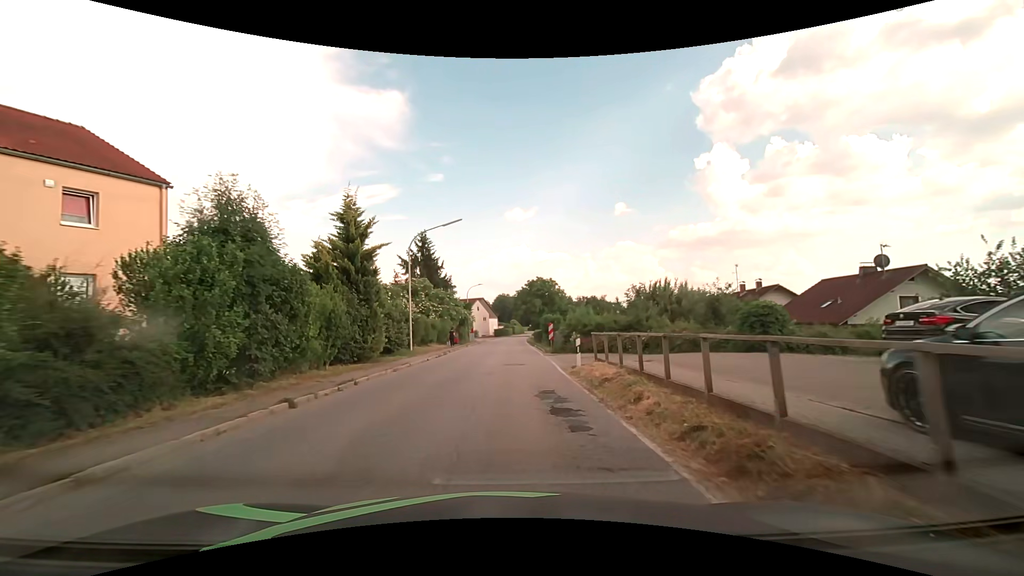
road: secondary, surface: asphalt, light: Day
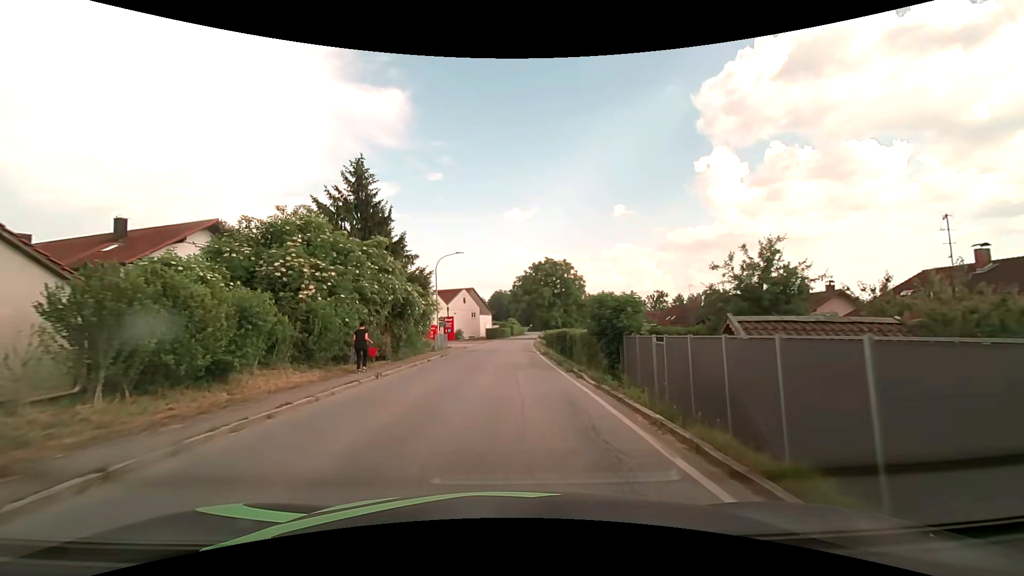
(+0.2, +29.3) m; +1°
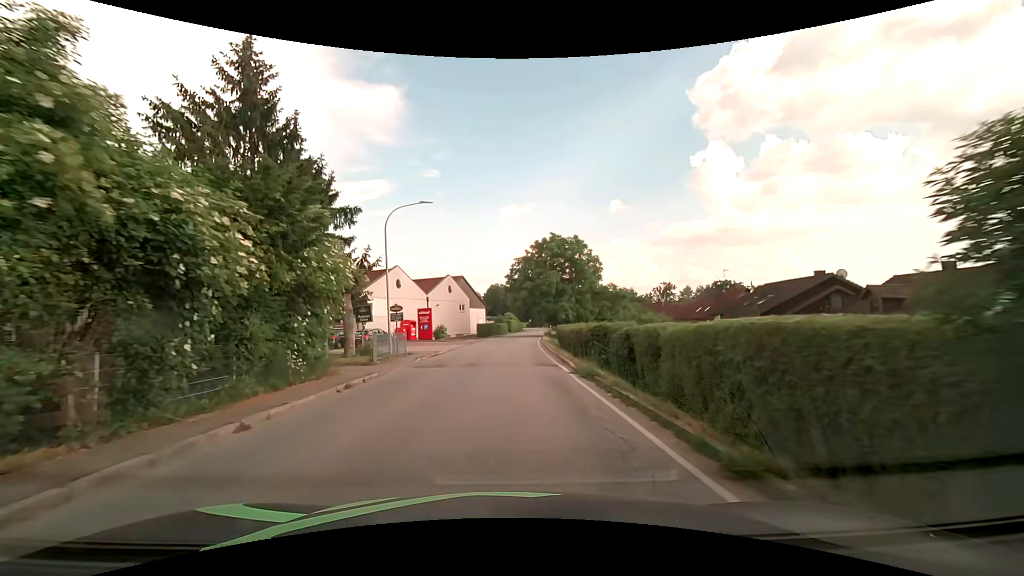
(-0.1, +16.2) m; 0°
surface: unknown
